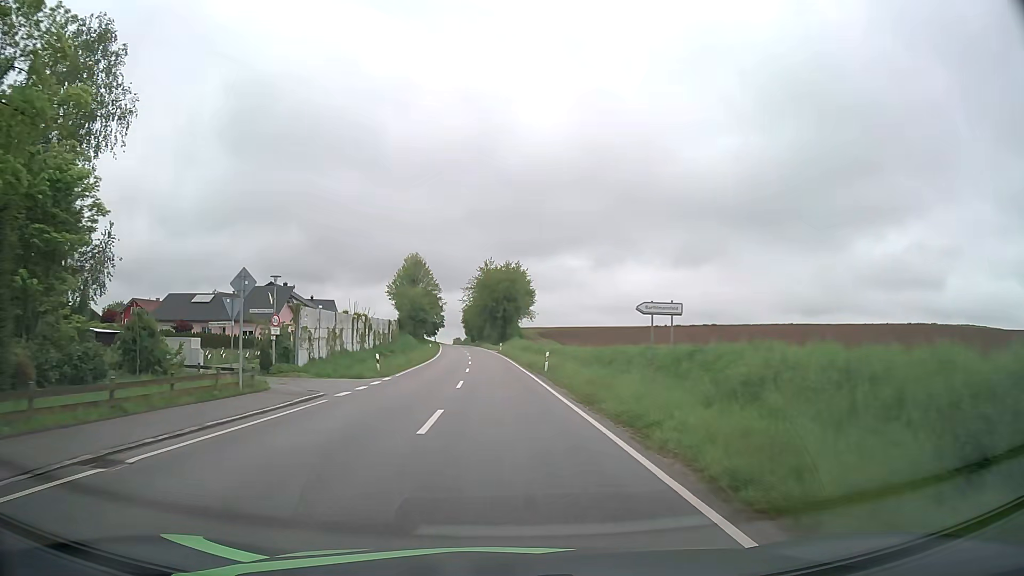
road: secondary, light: Day
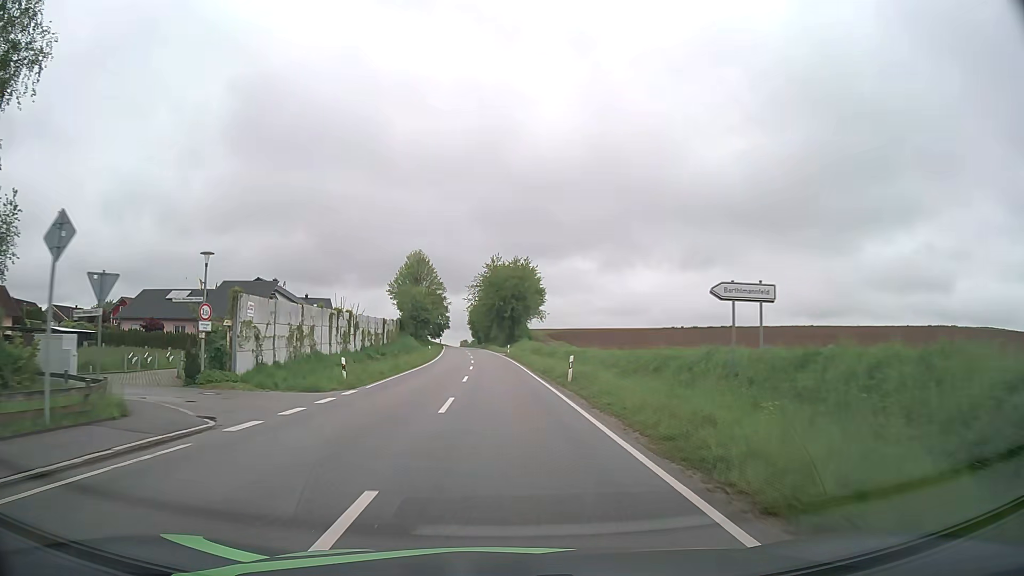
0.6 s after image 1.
(0.0, +8.5) m; -1°
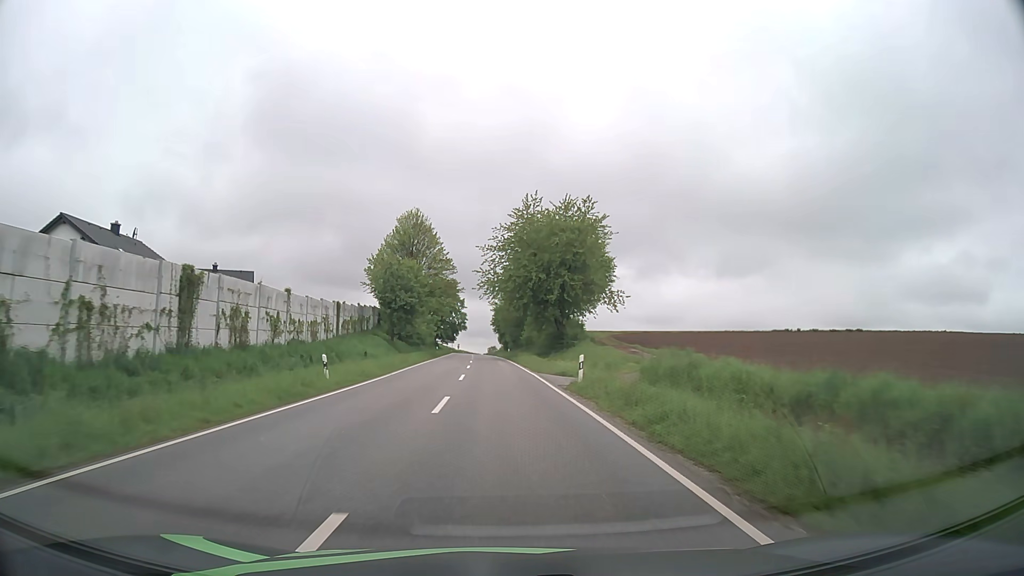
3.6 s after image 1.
(-0.9, +49.8) m; -2°
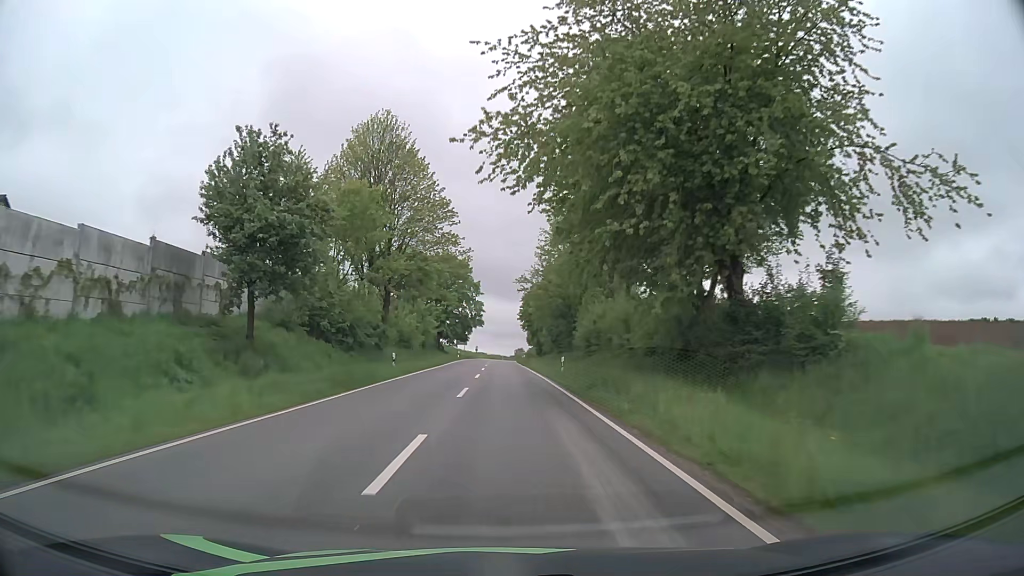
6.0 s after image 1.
(-1.0, +43.6) m; -2°
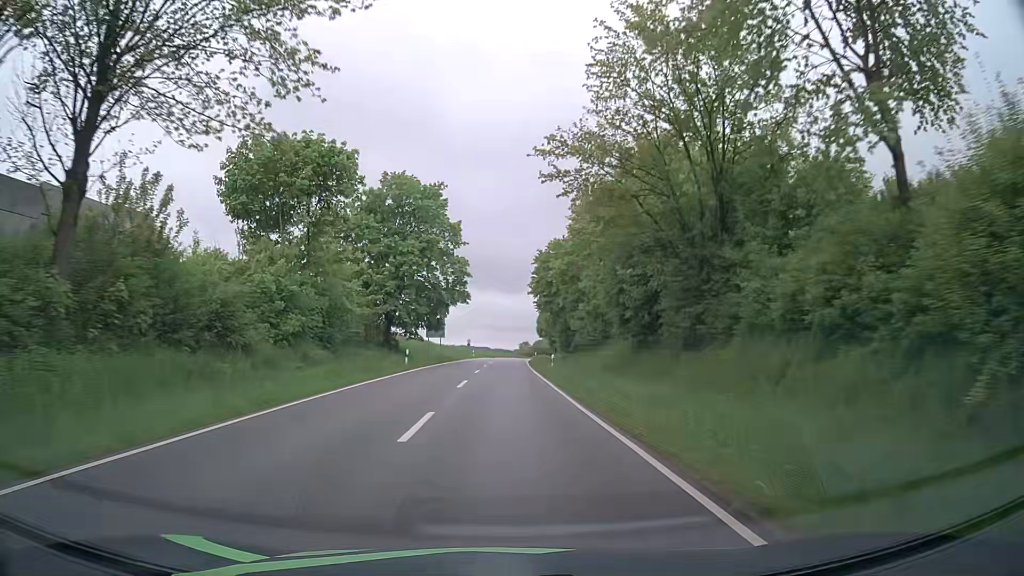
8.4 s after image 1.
(-0.1, +45.1) m; 0°
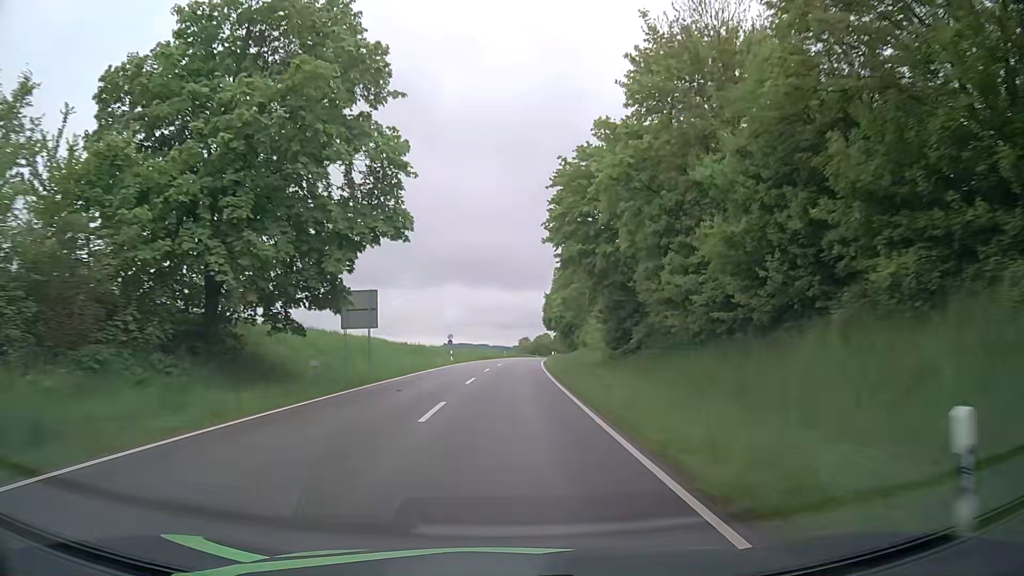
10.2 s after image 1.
(-0.1, +33.6) m; 0°
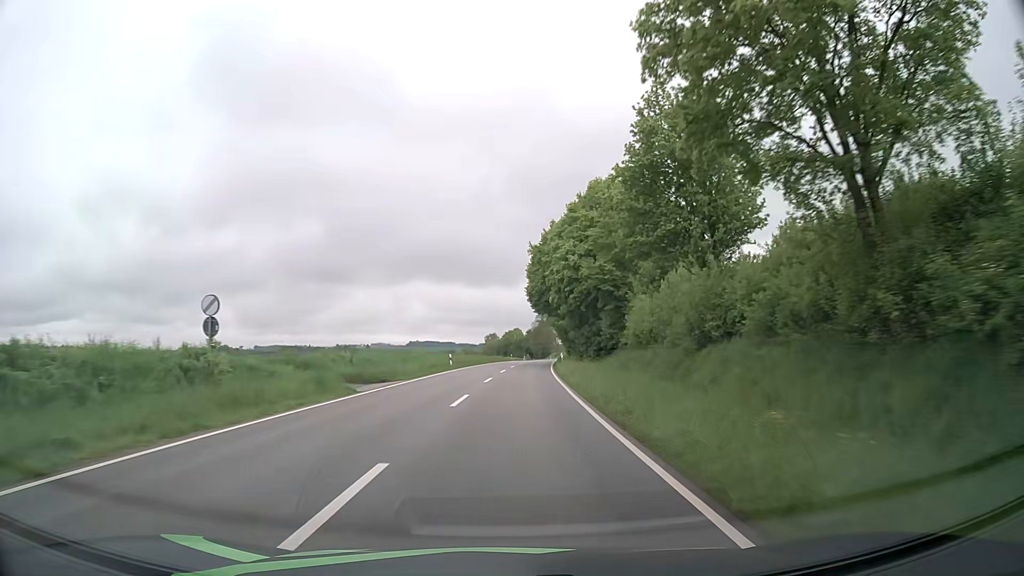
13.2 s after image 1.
(+1.0, +56.3) m; +3°
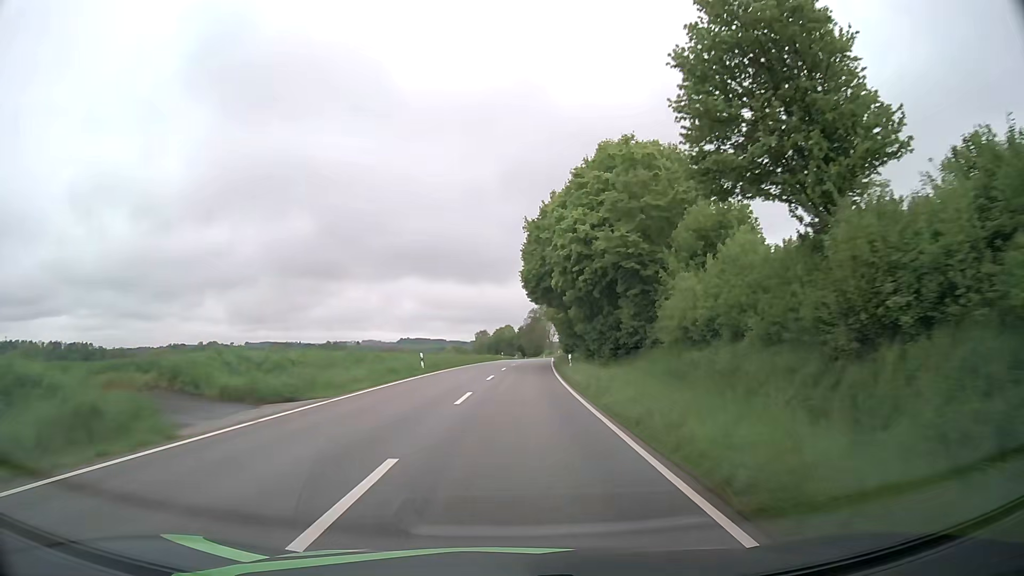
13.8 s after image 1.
(+0.1, +11.8) m; +1°
(0, +10) (0, +20) (0, +30) (+1, +40) (+1, +50) (+2, +60) (+3, +70) (+3, +80) (+4, +90) (+5, +100) m
